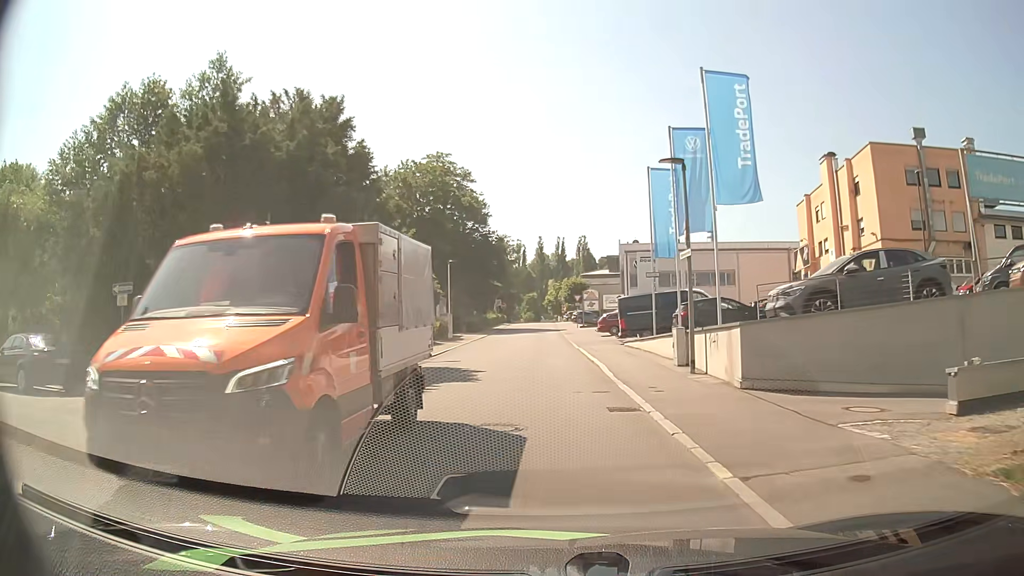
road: residential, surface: asphalt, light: Day
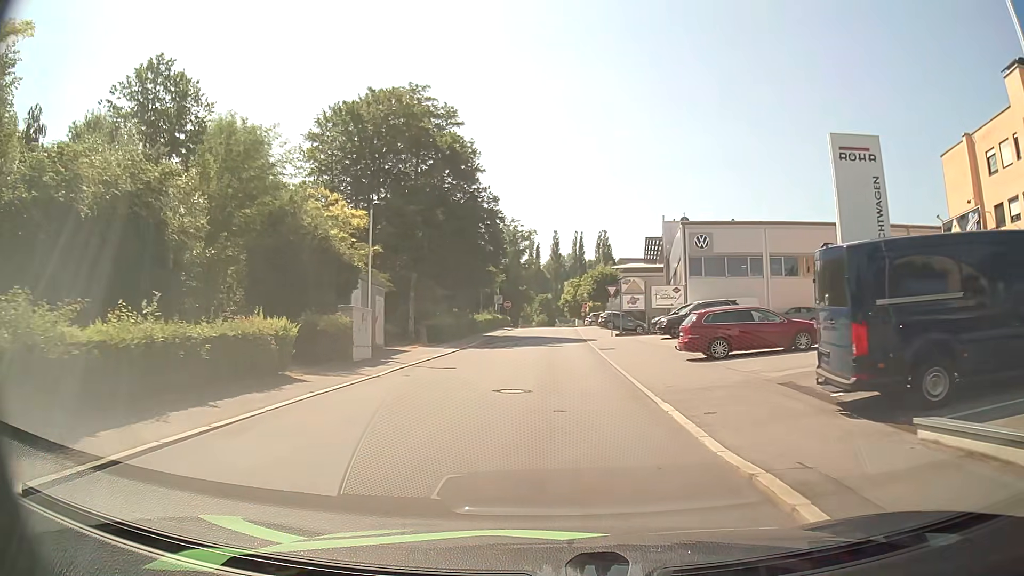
(-0.5, +24.4) m; -1°
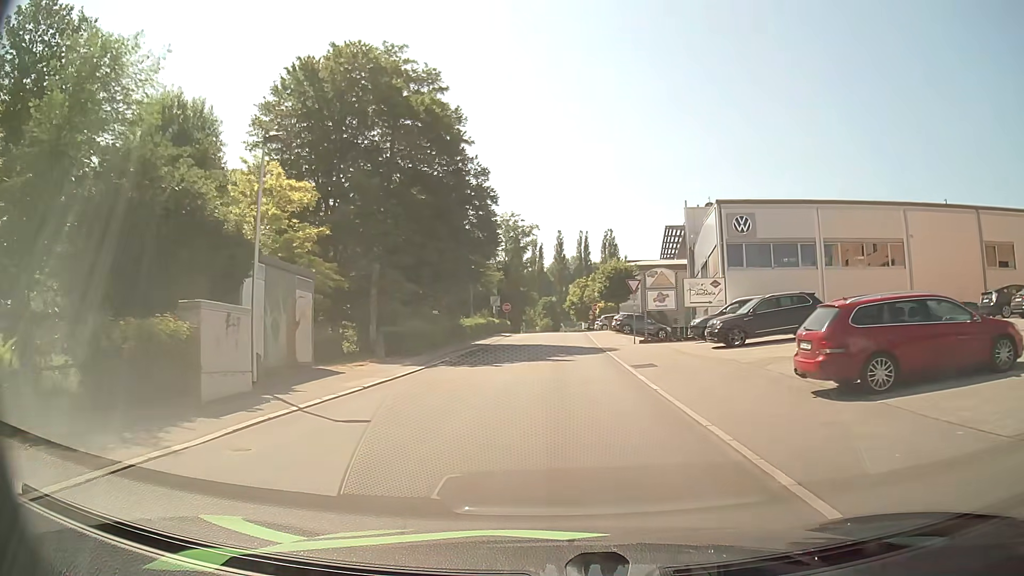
(-0.1, +9.8) m; -1°
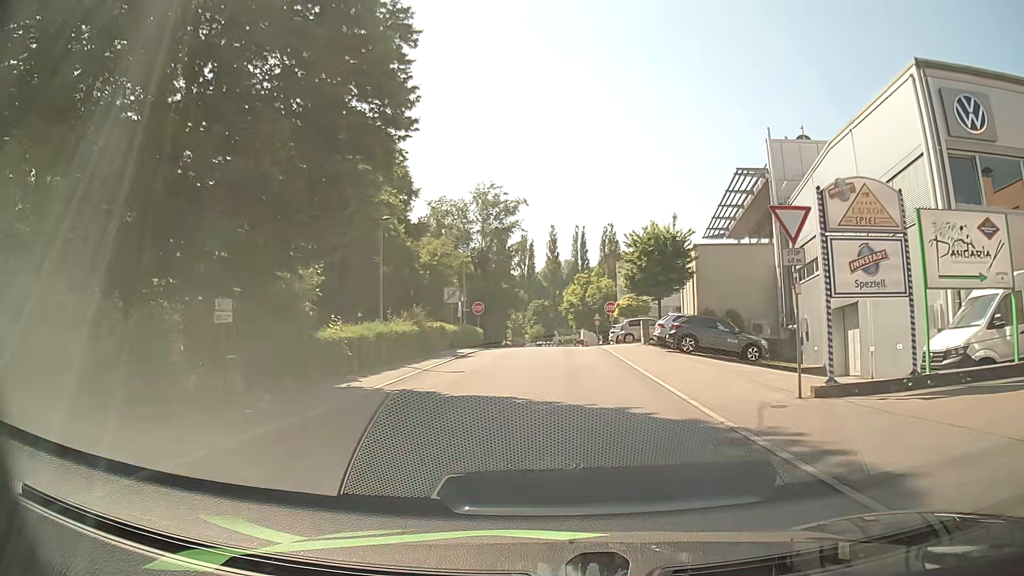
(-0.1, +24.1) m; +1°
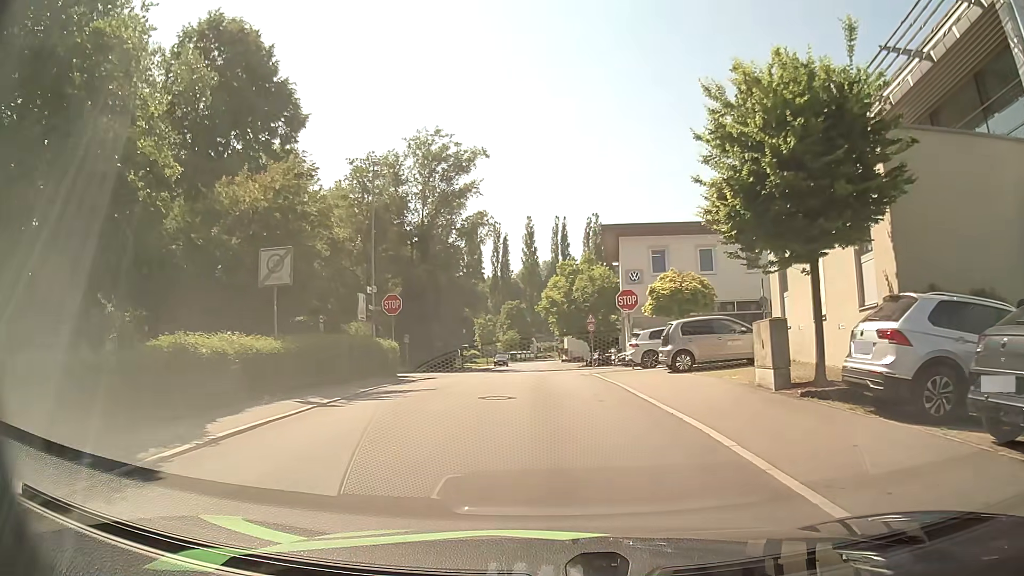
(+0.4, +21.9) m; +2°
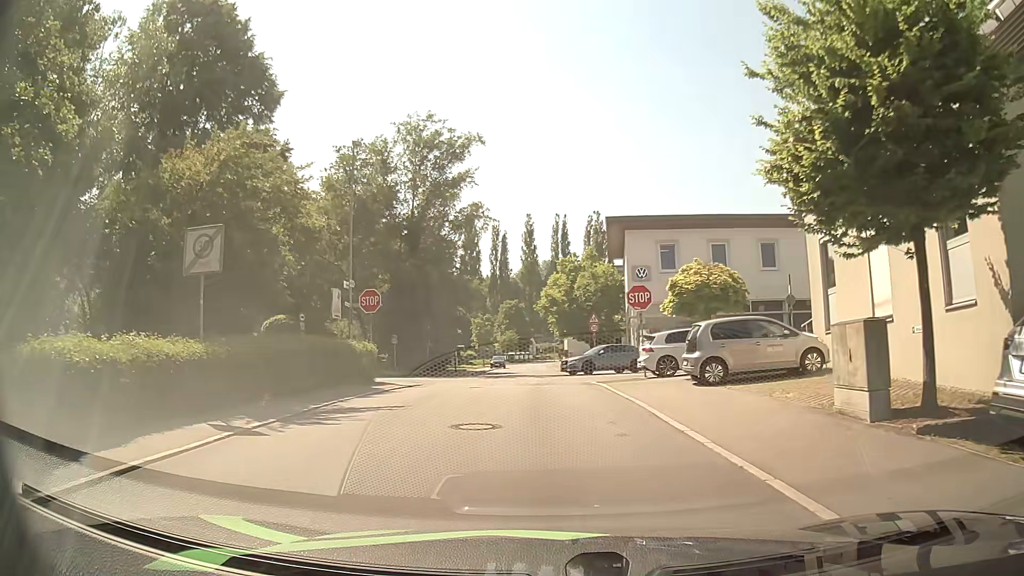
(0.0, +3.5) m; +1°
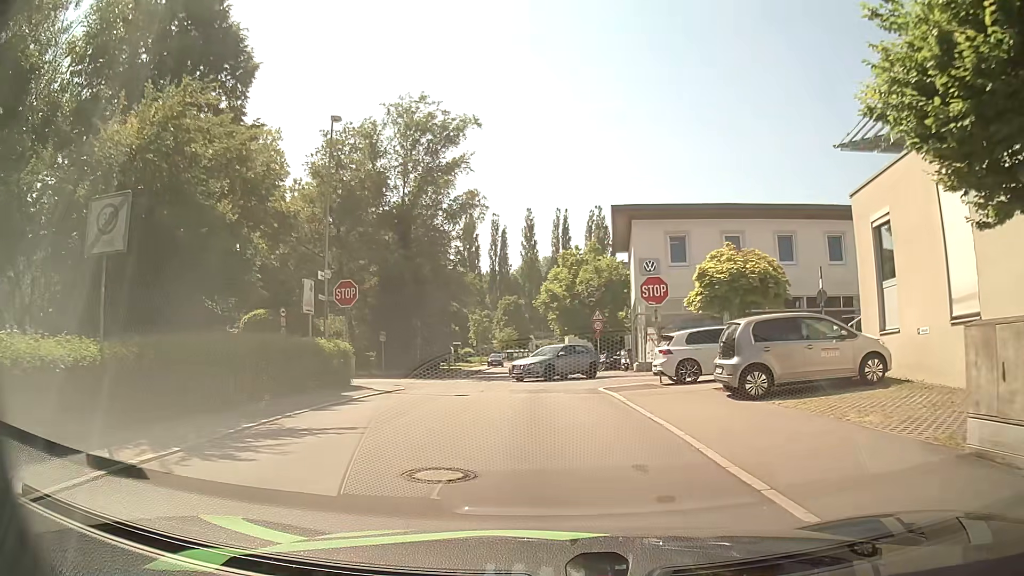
(0.0, +3.1) m; -1°
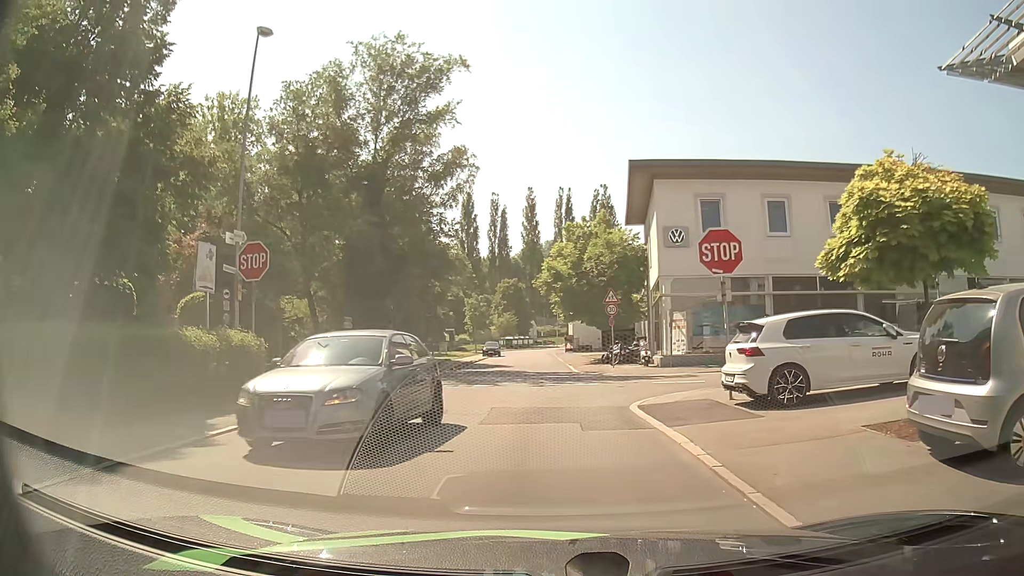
(0.0, +7.4) m; 0°
